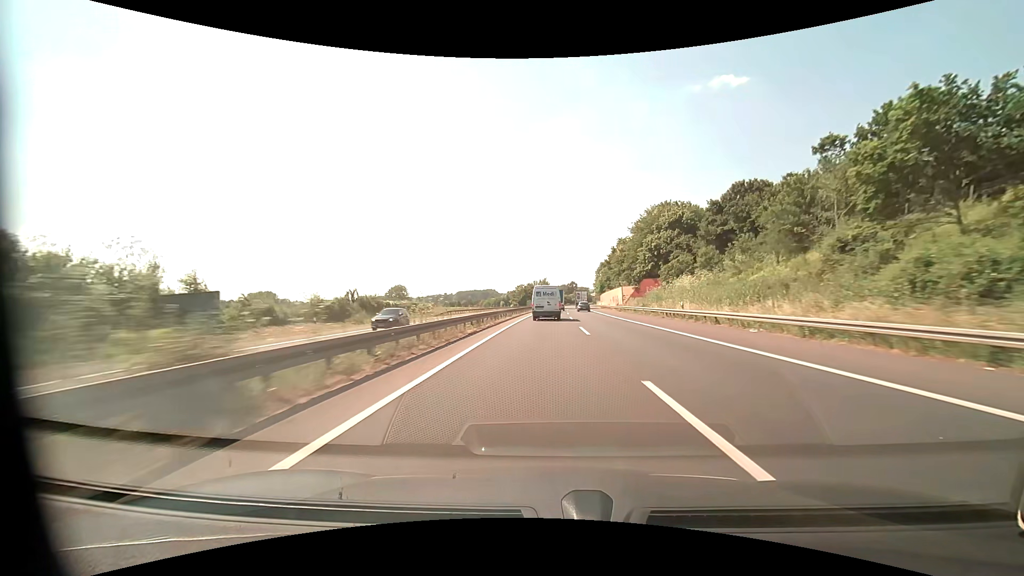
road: motorway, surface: asphalt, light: Day
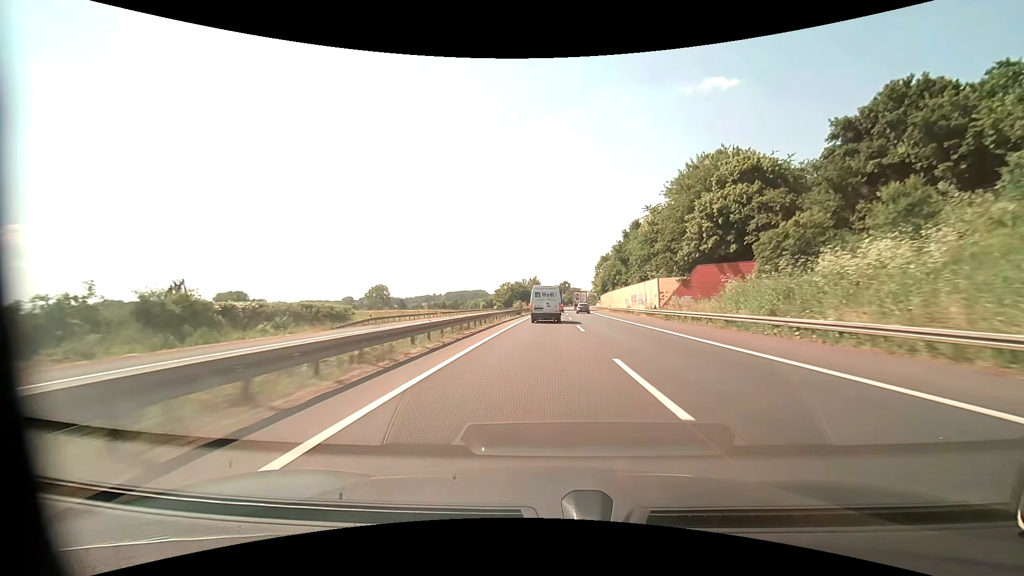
(+0.2, +32.3) m; +1°
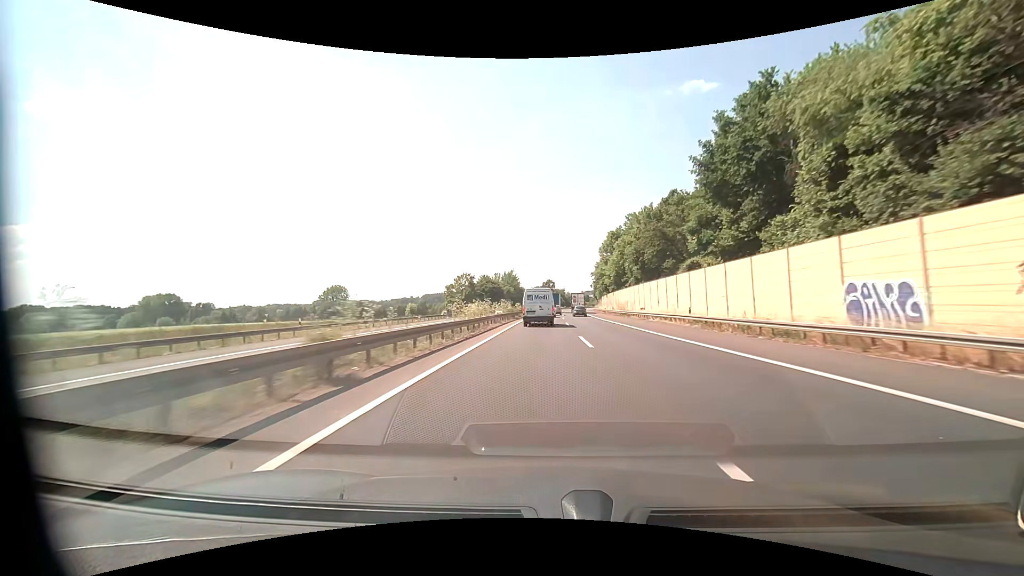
(+1.1, +61.2) m; +2°
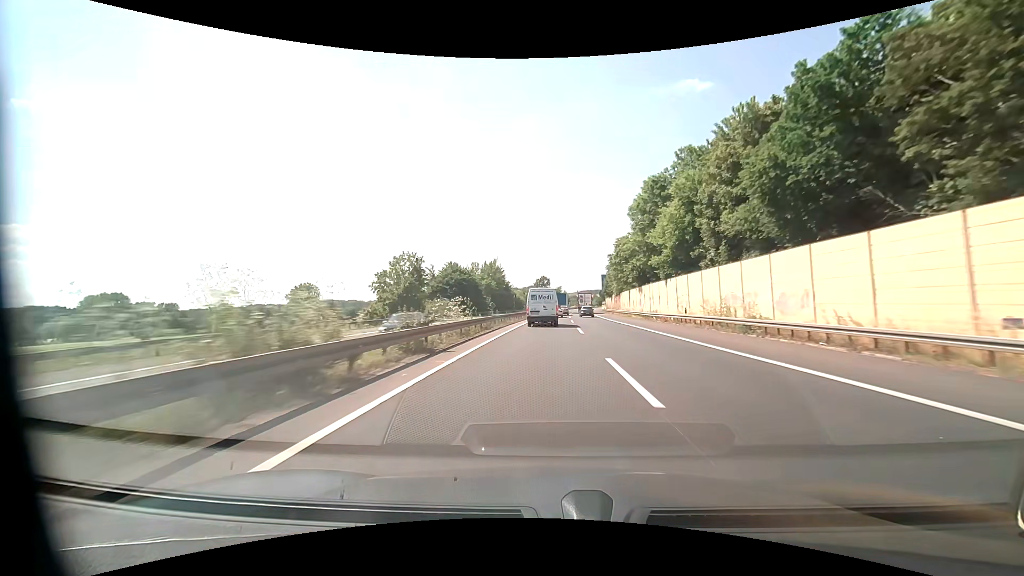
(+0.2, +45.4) m; +1°
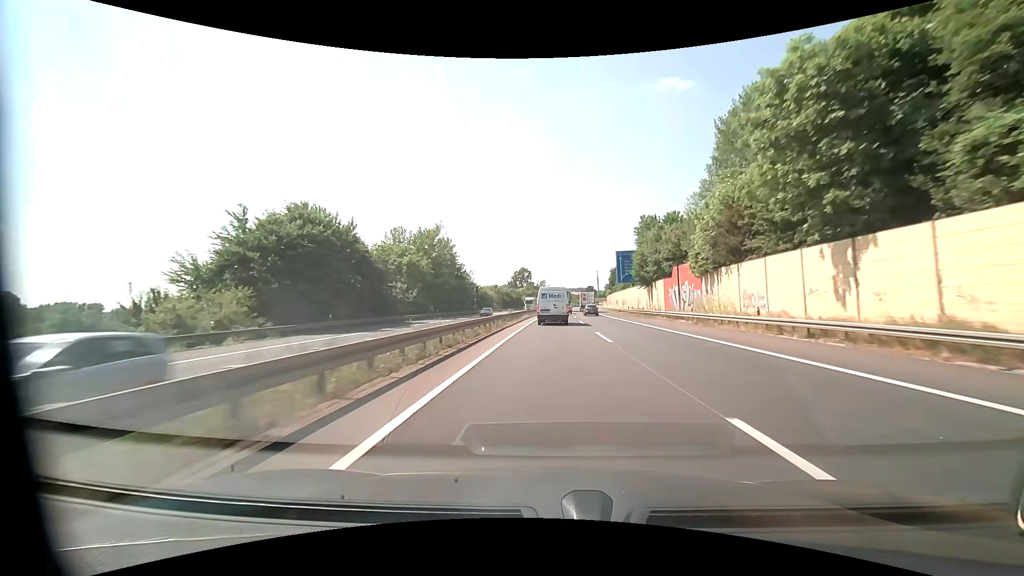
(+0.8, +60.6) m; +2°
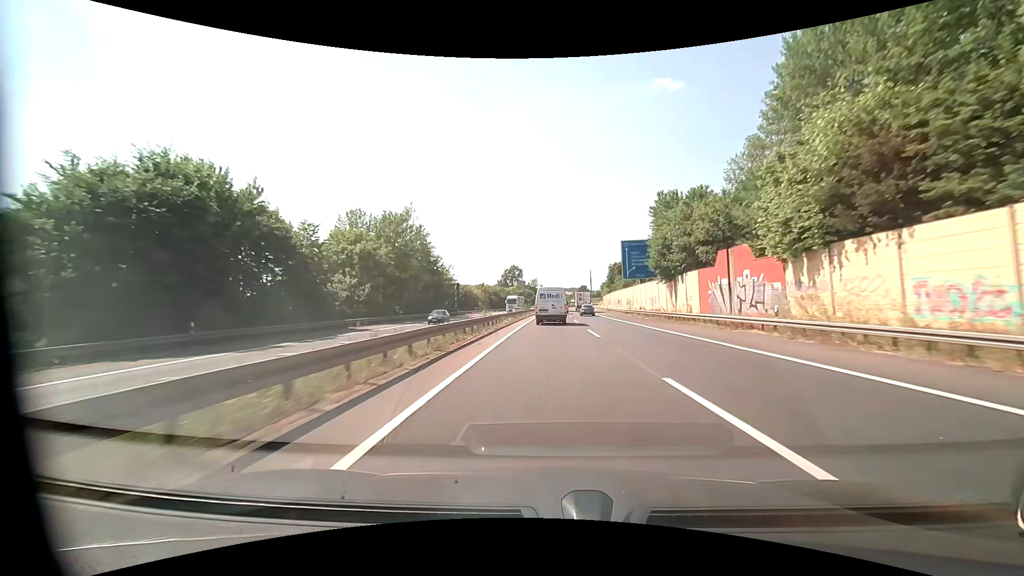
(0.0, +14.8) m; 0°
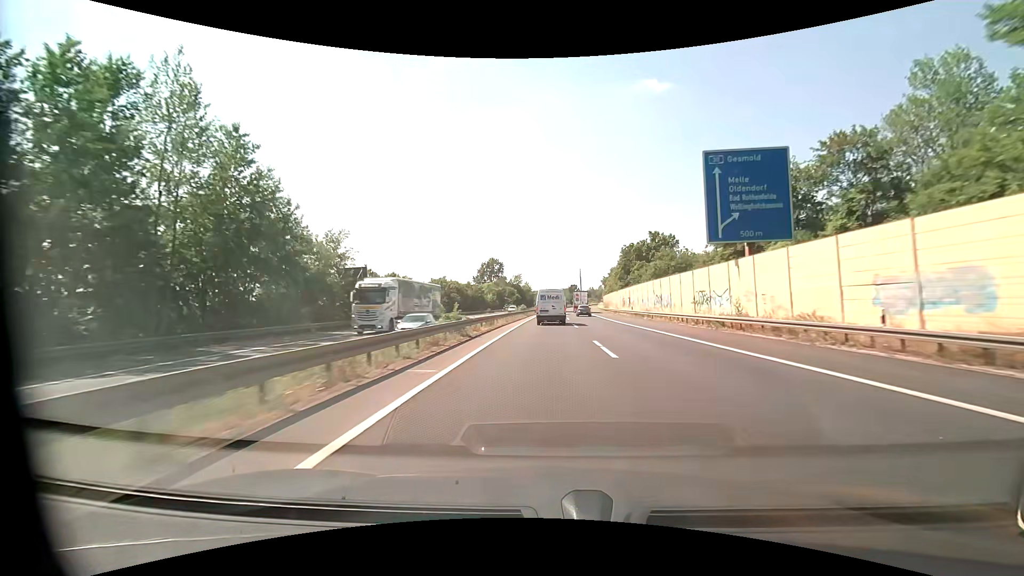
(+1.1, +43.9) m; +2°
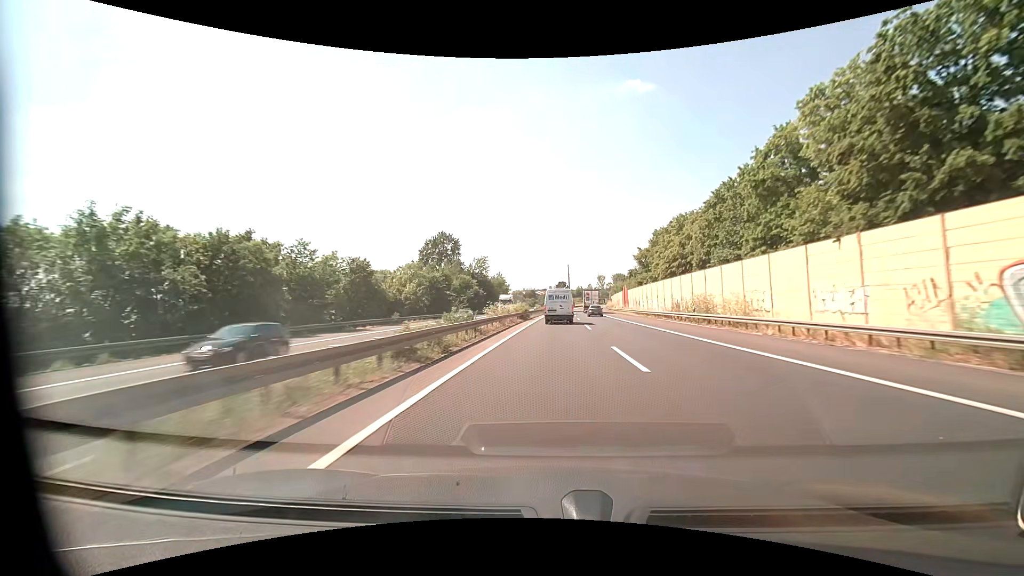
(+1.4, +74.6) m; +2°
(0, +10) (0, +20) (0, +30) (+1, +40) (+1, +50) (+2, +60) (+2, +70) (+3, +80) (+4, +90) (+4, +100) m
